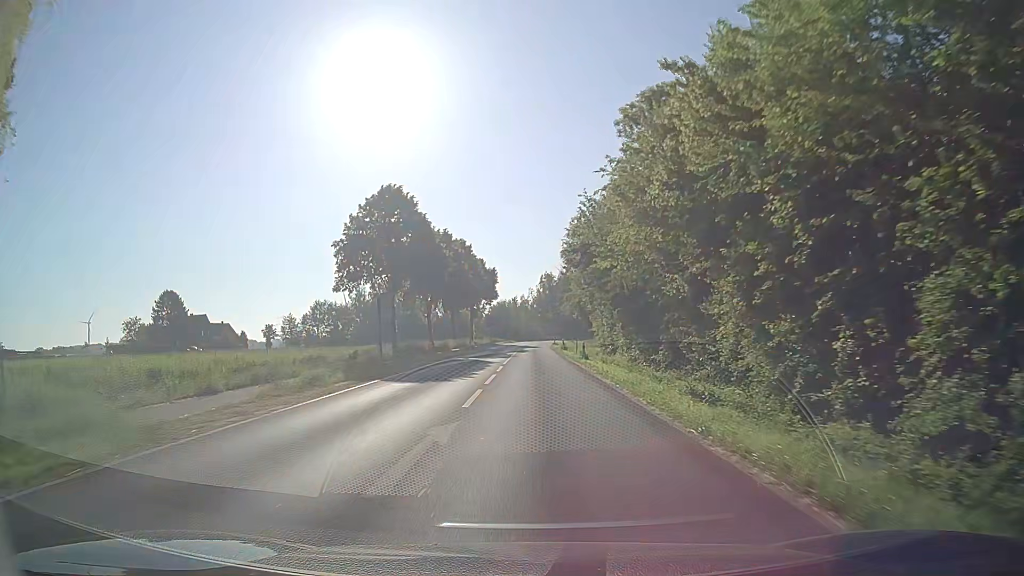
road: secondary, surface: asphalt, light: Day
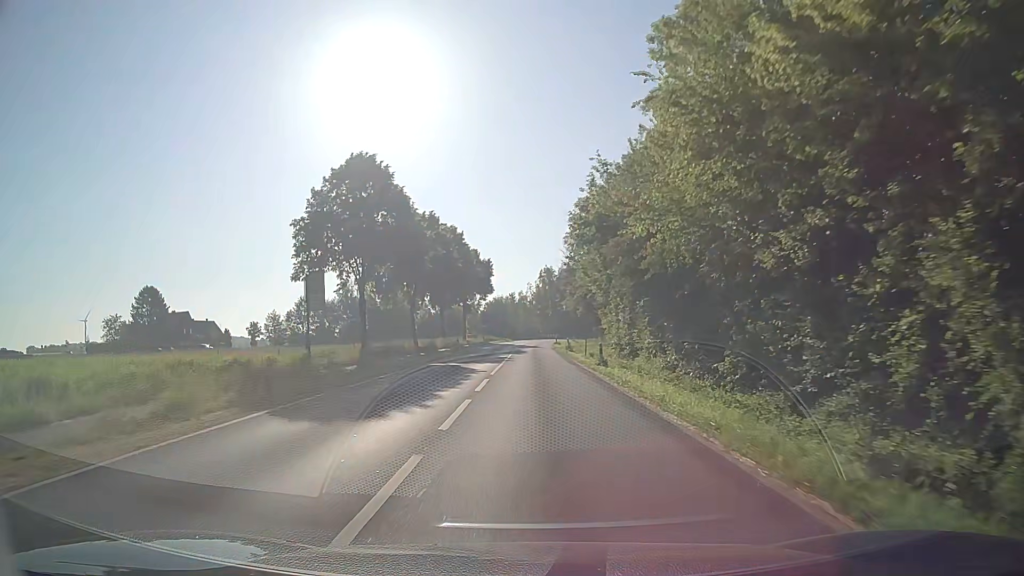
(0.0, +9.1) m; 0°
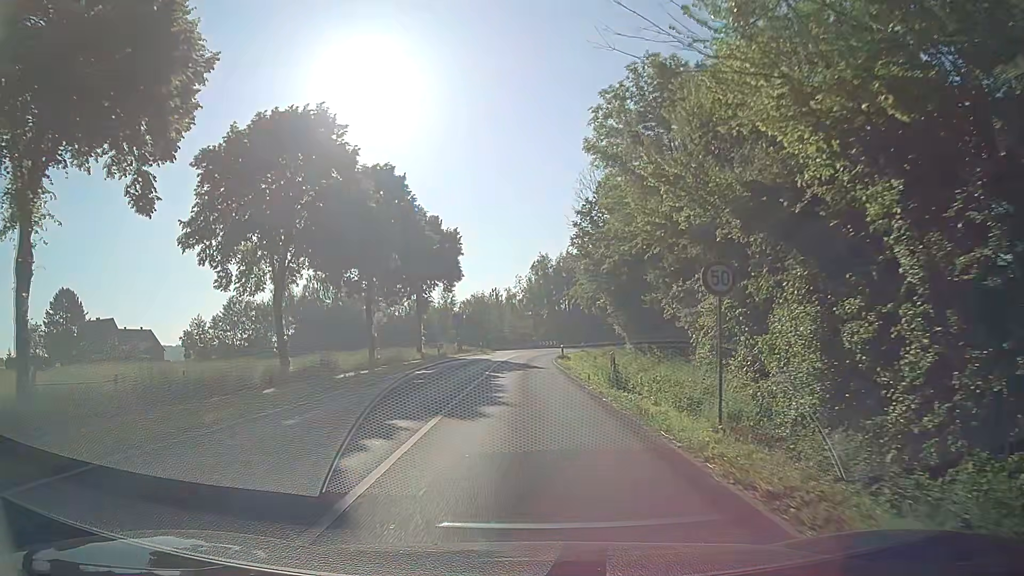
(+0.3, +30.4) m; +1°
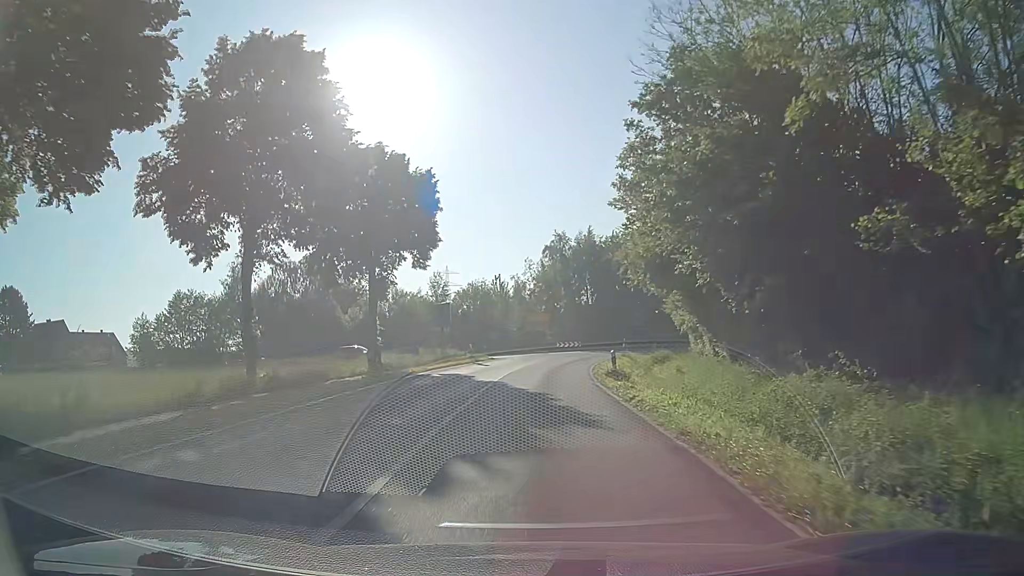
(-0.3, +21.6) m; -2°
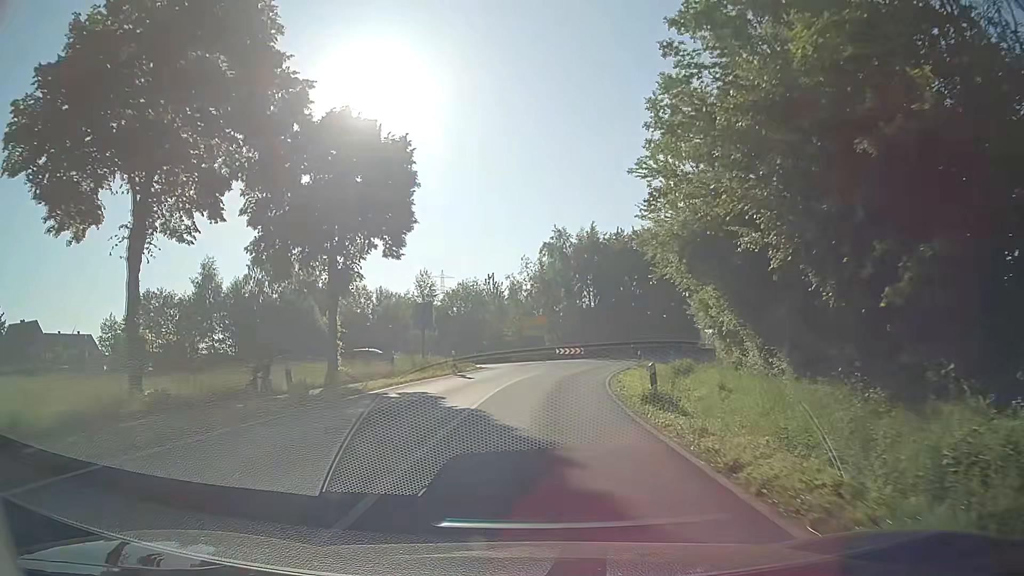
(+0.1, +7.5) m; +1°
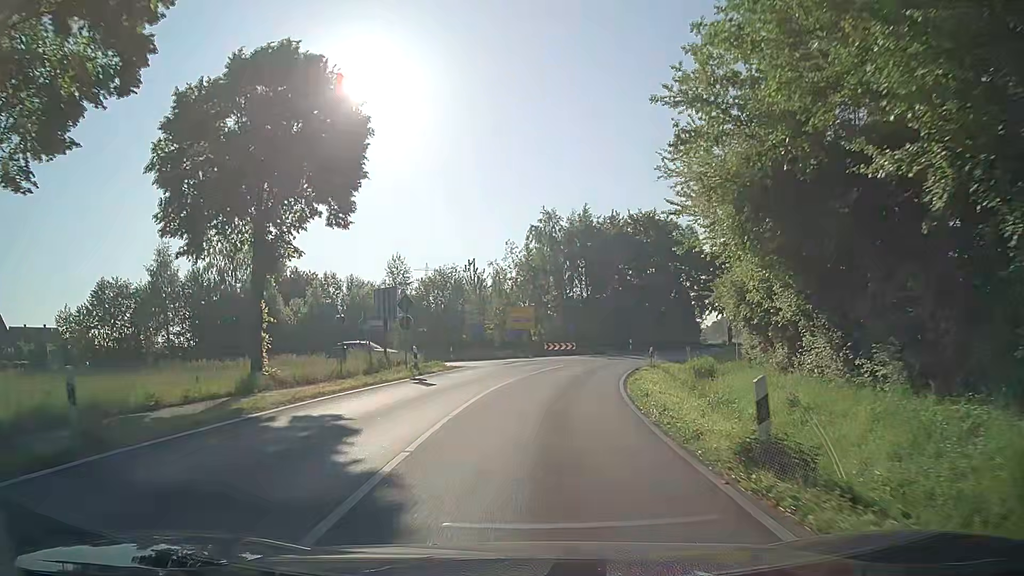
(0.0, +7.5) m; 0°
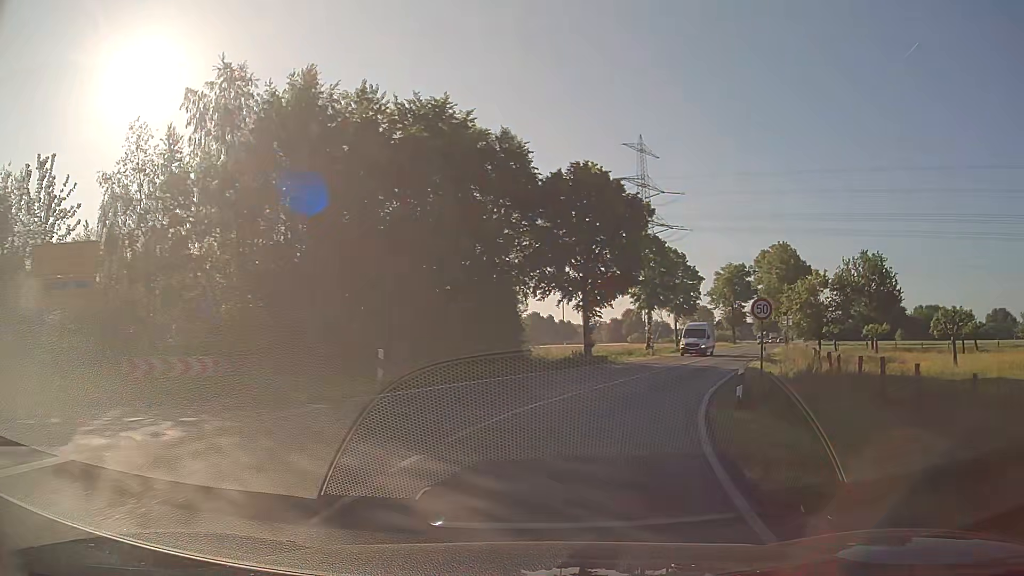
(+5.8, +37.7) m; +21°
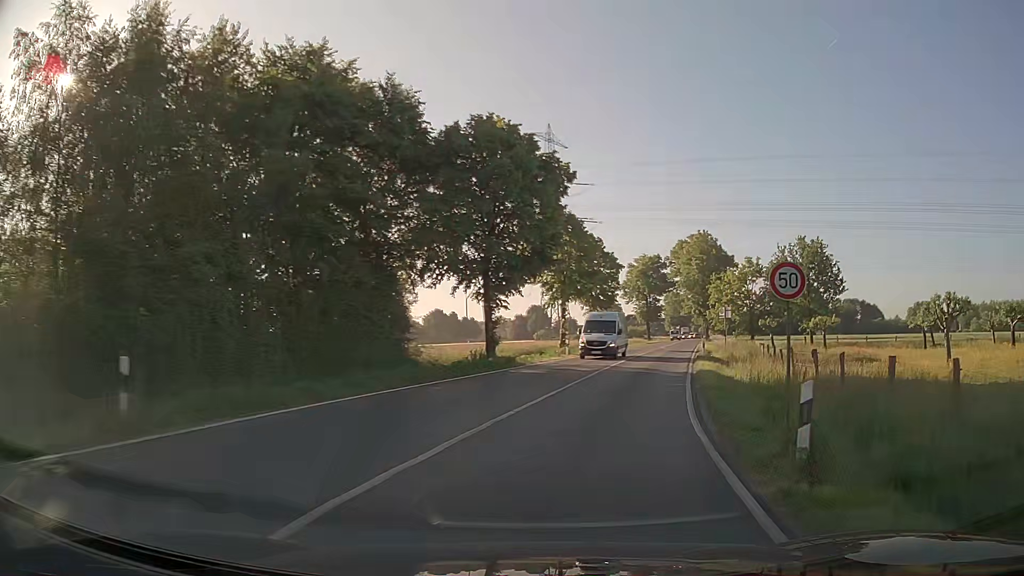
(+0.6, +7.7) m; +8°
